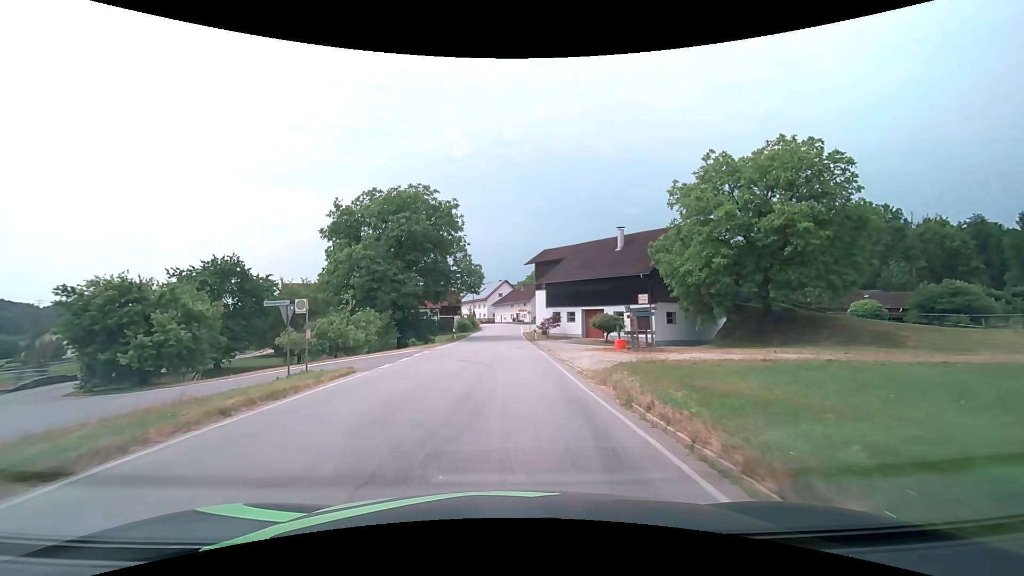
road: secondary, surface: asphalt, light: Day
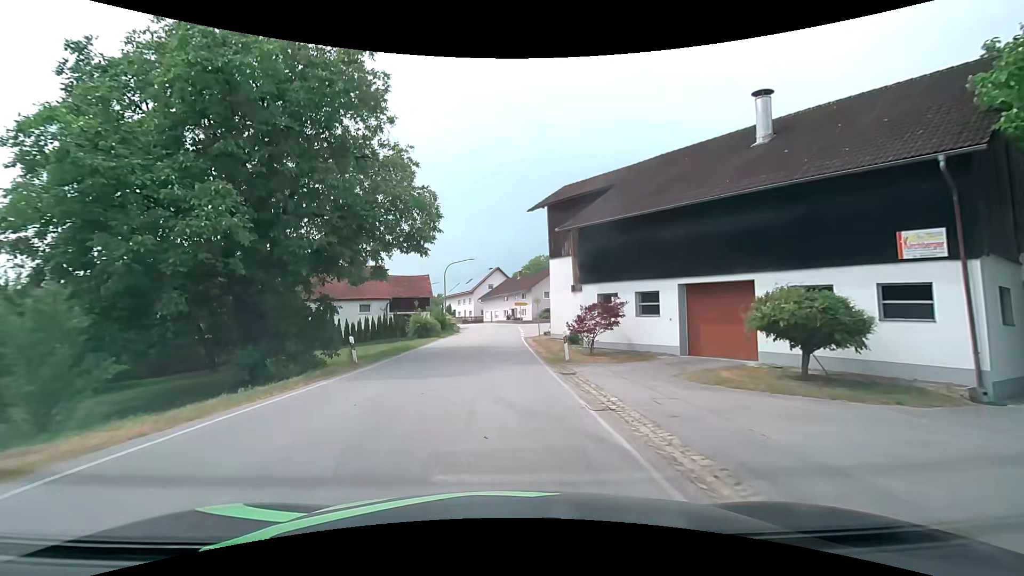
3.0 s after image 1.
(+0.2, +27.7) m; +1°
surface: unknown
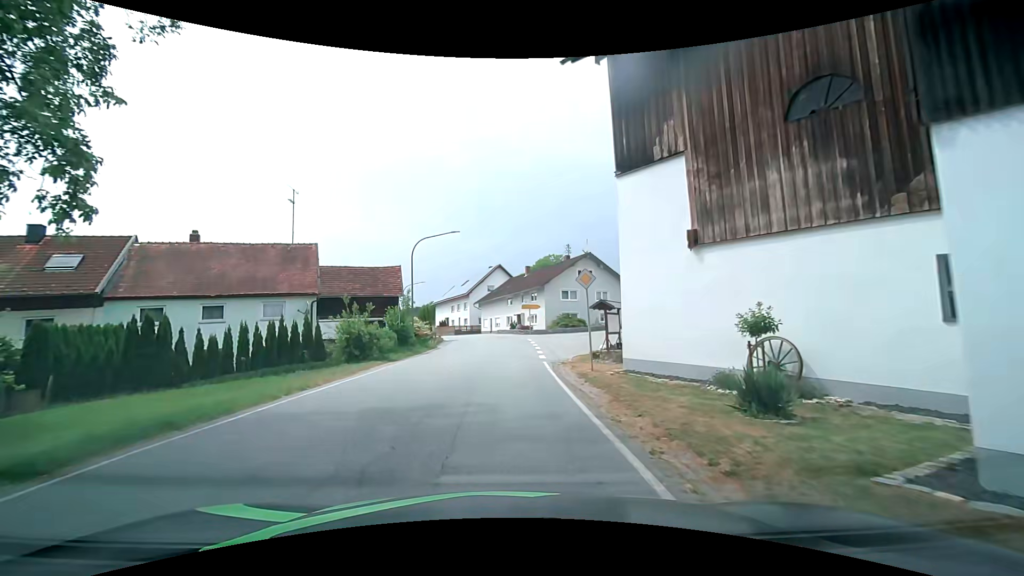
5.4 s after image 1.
(-0.1, +18.6) m; 0°
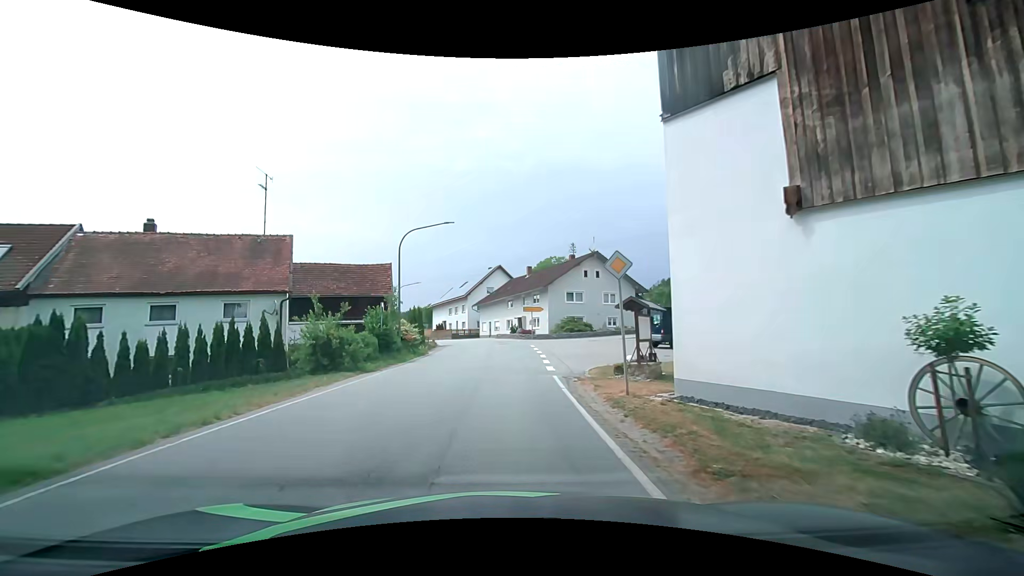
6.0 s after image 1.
(0.0, +3.8) m; -1°
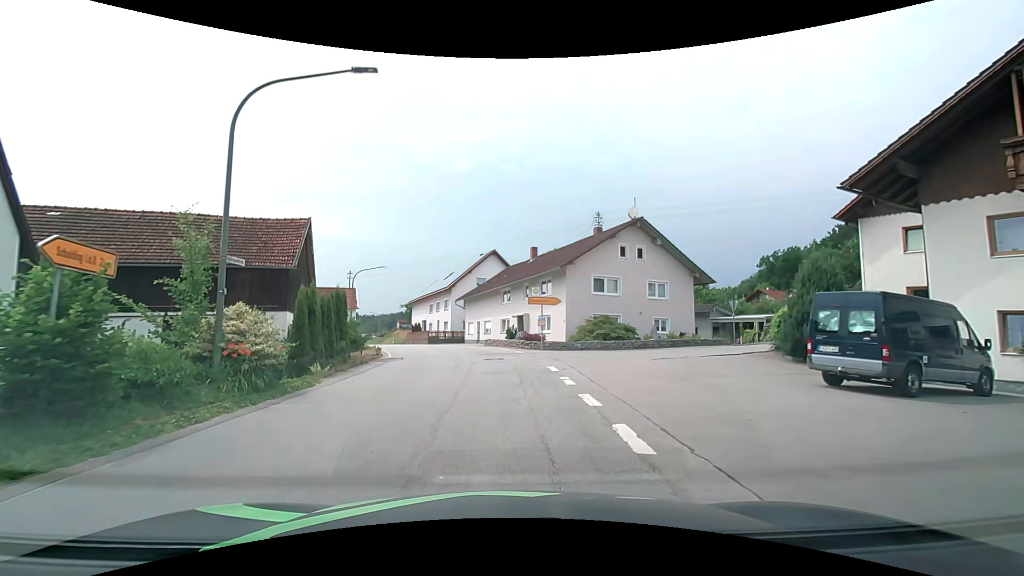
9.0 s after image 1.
(+0.1, +16.6) m; +2°
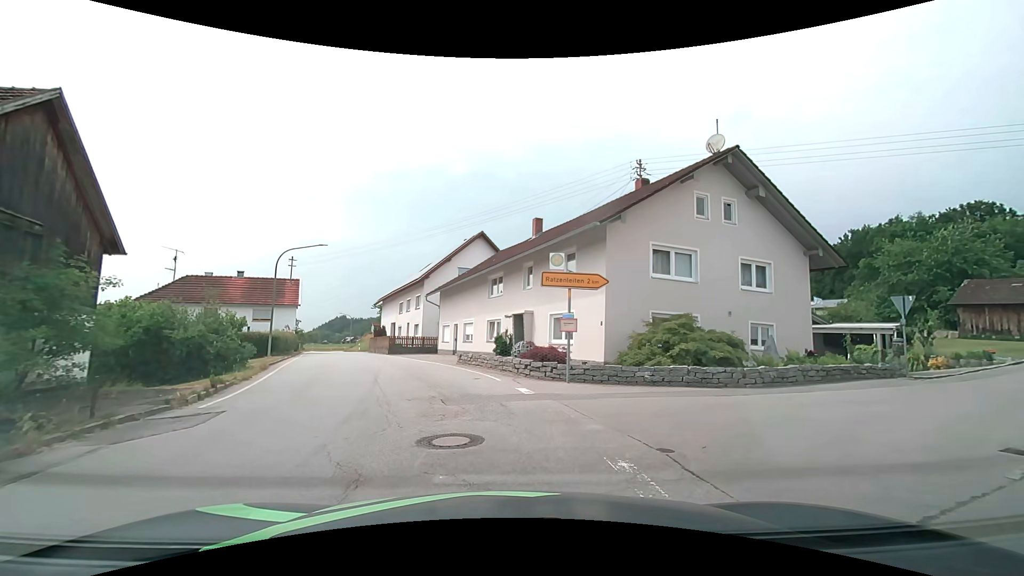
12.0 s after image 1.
(-0.4, +13.6) m; 0°
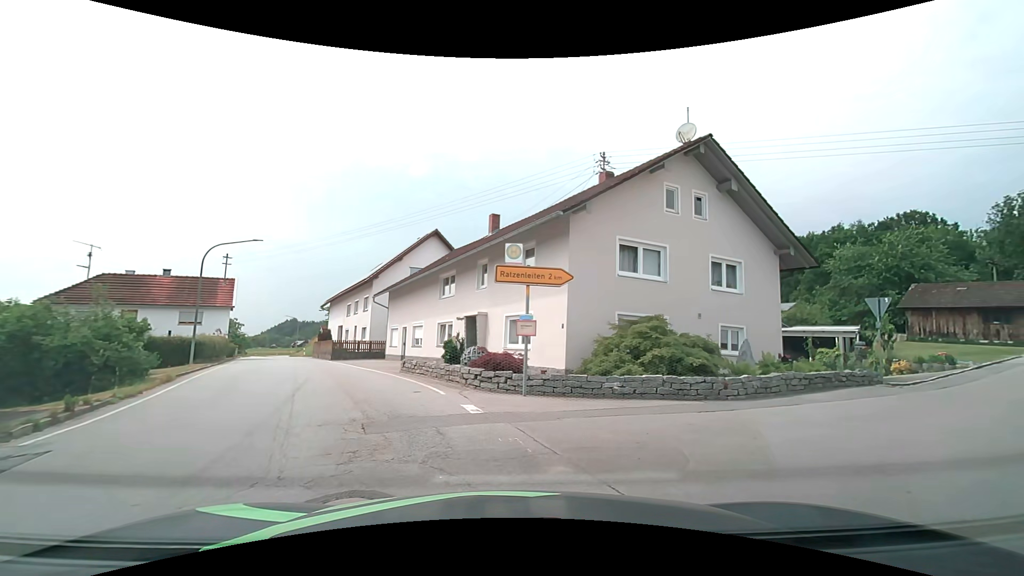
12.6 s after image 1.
(+0.1, +1.9) m; +5°
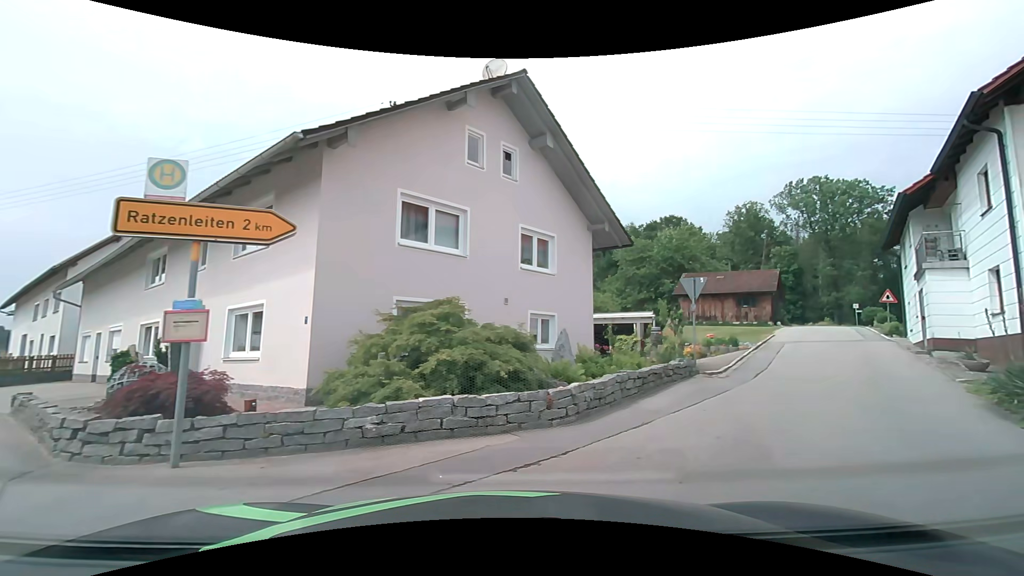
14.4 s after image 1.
(+0.8, +4.7) m; +21°
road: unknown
(+4, +9) (+10, +17) (+16, +25) (+21, +33) (+27, +42) (+32, +50) (+38, +59) (+43, +67) (+48, +76) (+50, +86) m
